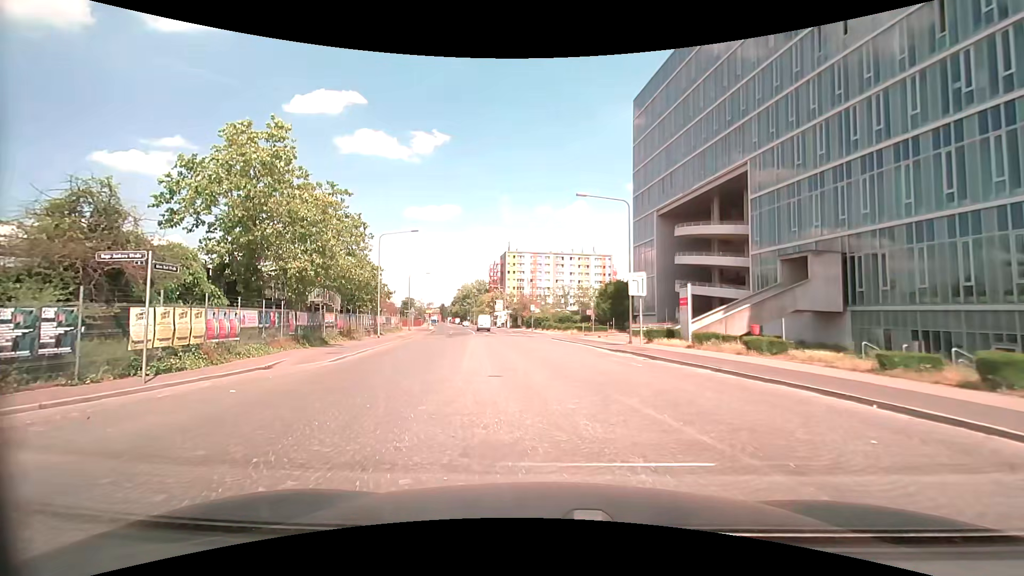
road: secondary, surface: sett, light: Day
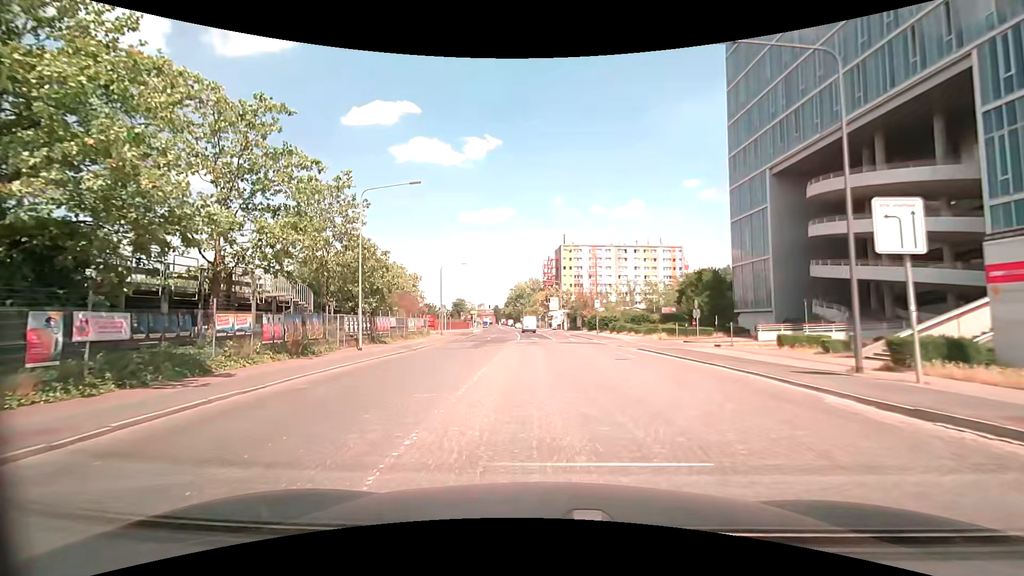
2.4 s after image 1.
(-1.2, +17.6) m; -7°
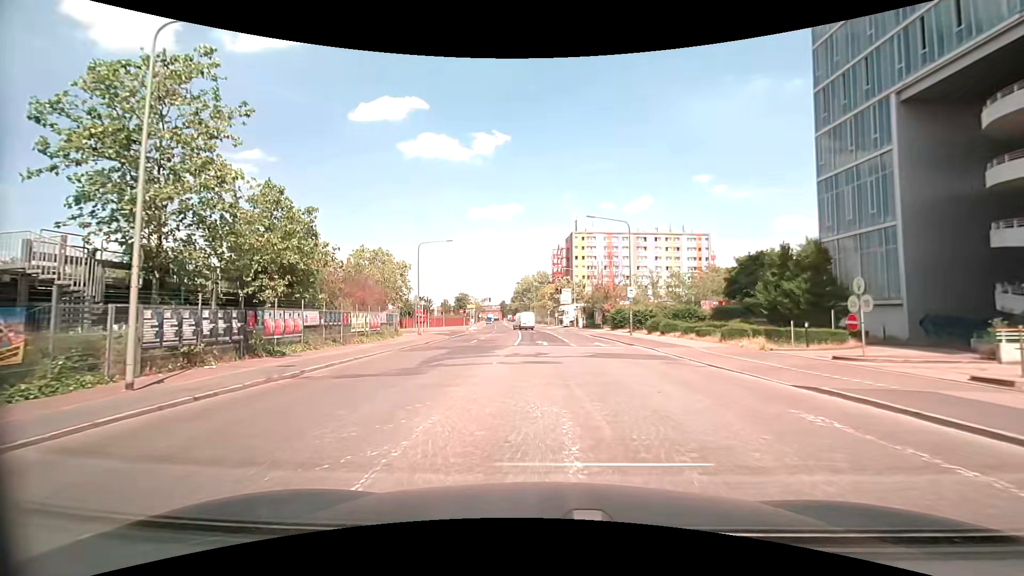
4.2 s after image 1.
(-0.2, +16.7) m; -1°
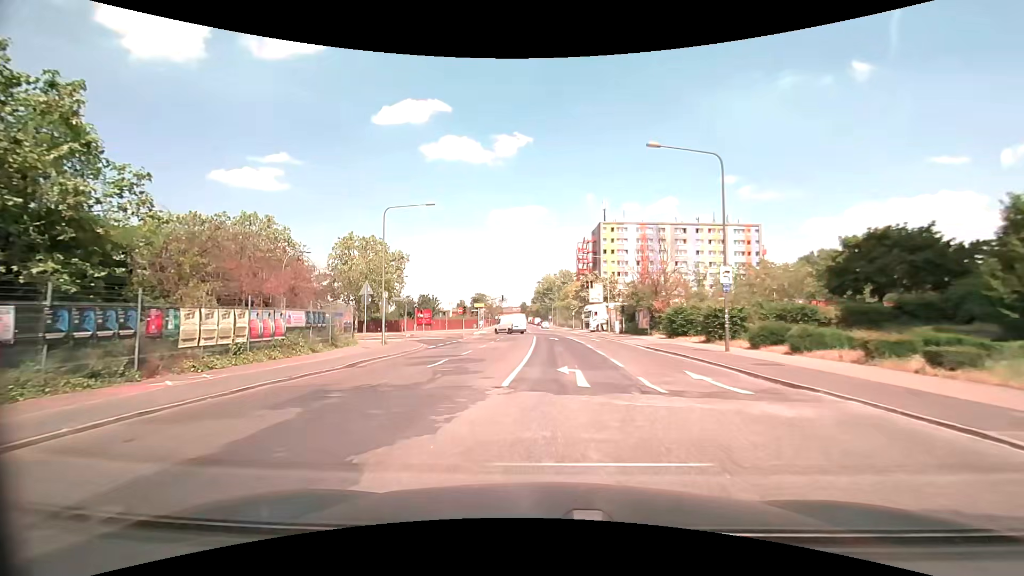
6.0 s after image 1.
(-0.1, +16.8) m; -1°
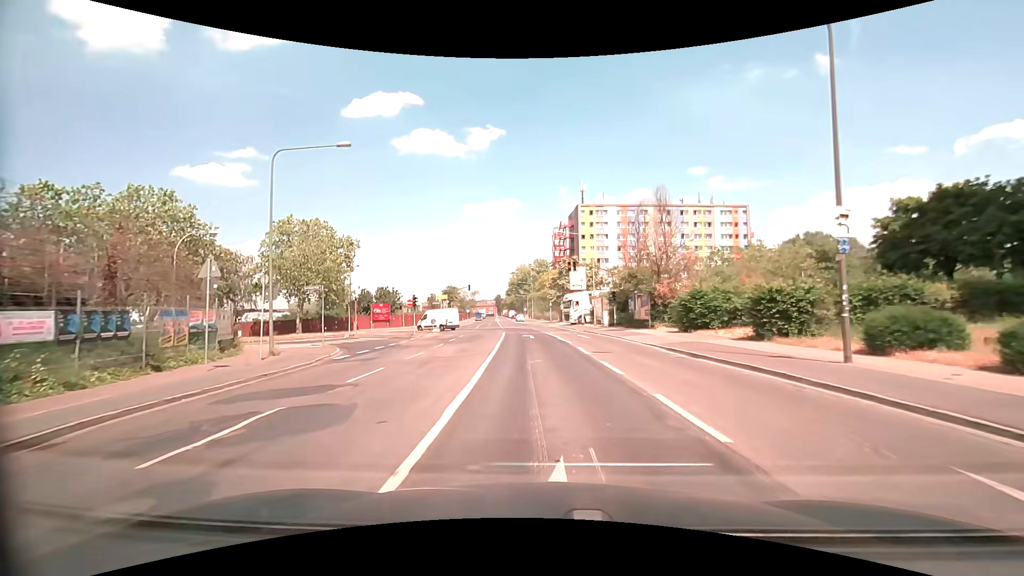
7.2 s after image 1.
(+0.1, +11.0) m; +3°
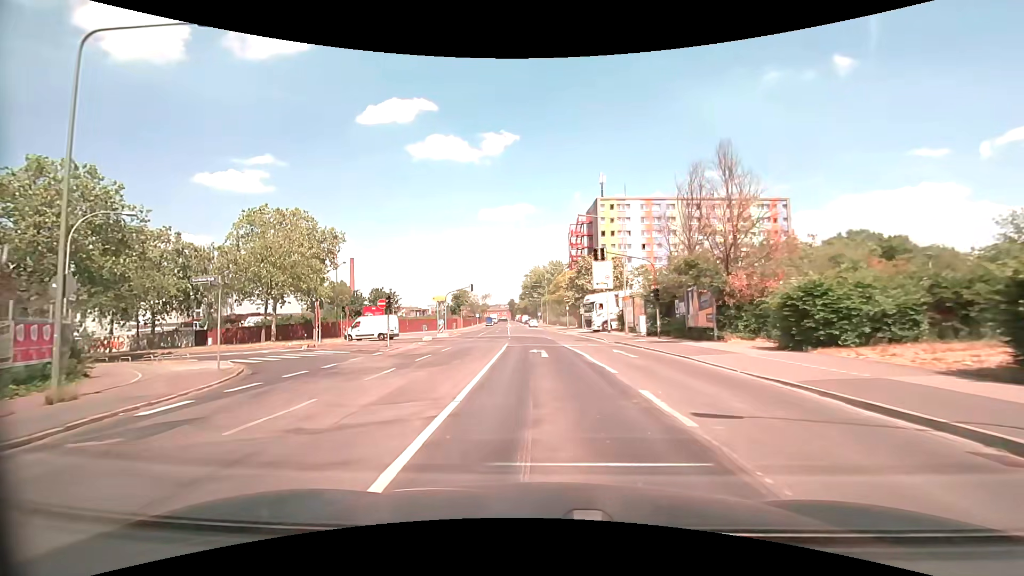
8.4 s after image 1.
(-0.3, +10.7) m; -3°
(0, +10) (0, +20) (-1, +30) (-2, +40) (-8, +48) (-17, +51) (-27, +51) (-37, +51) (-47, +50) (-57, +50) m
